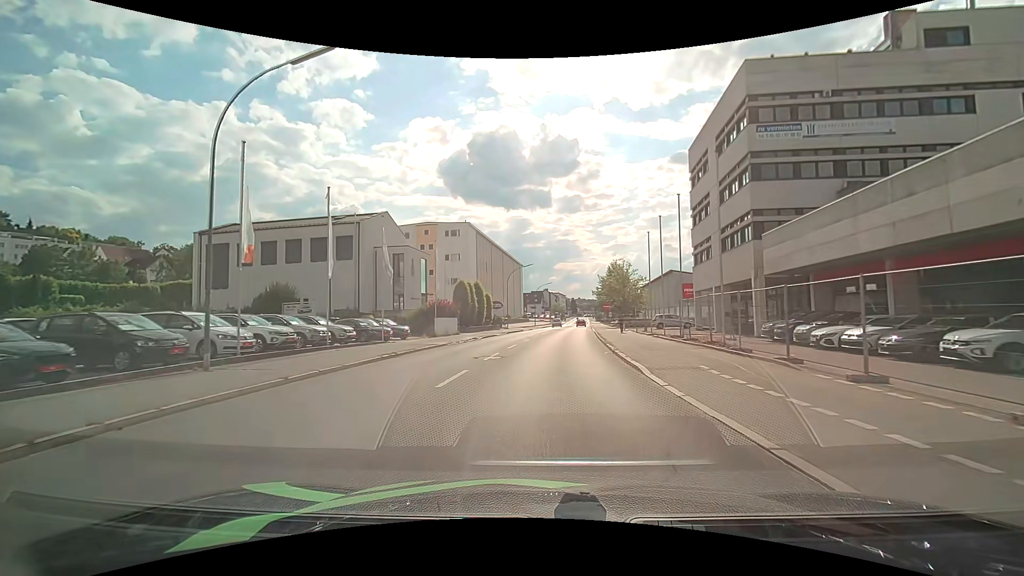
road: tertiary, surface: asphalt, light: Day
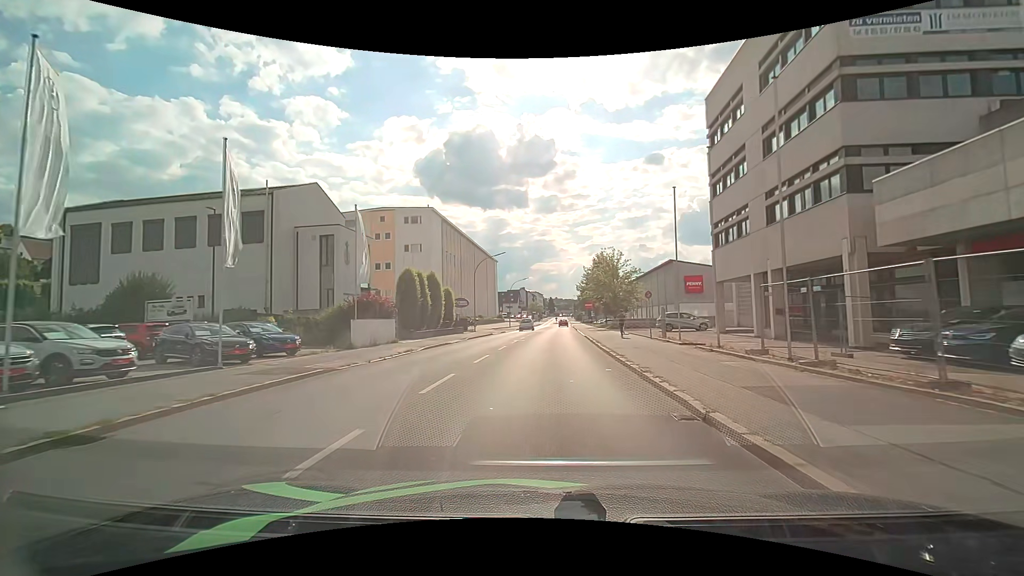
(+0.2, +12.6) m; +2°
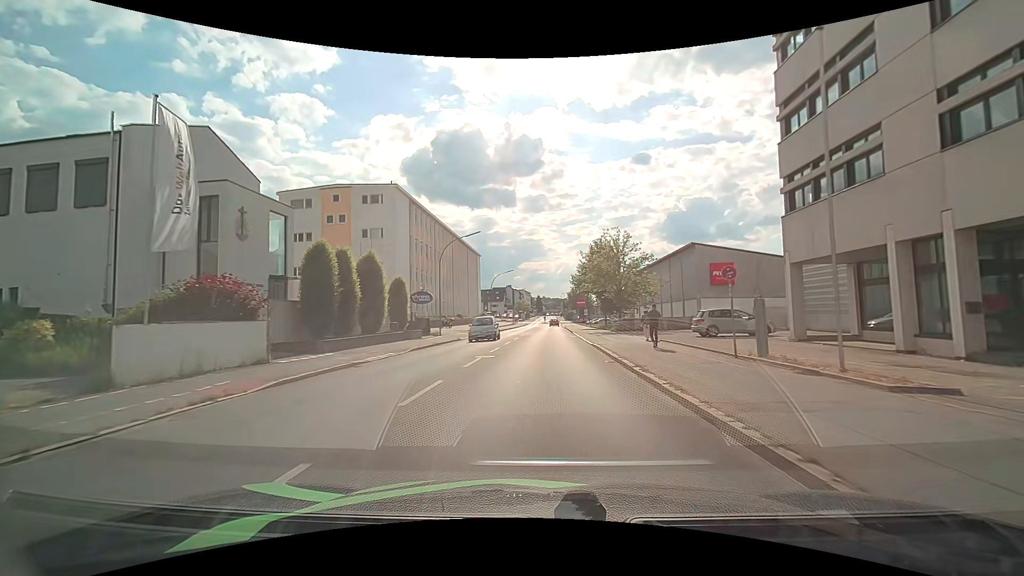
(+0.3, +13.3) m; +2°
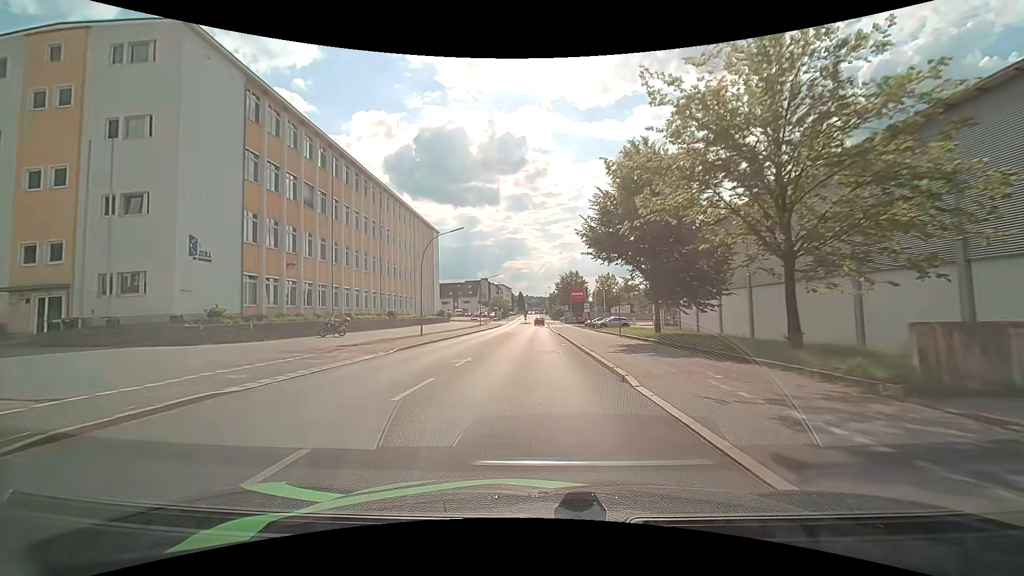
(+1.0, +36.1) m; +2°
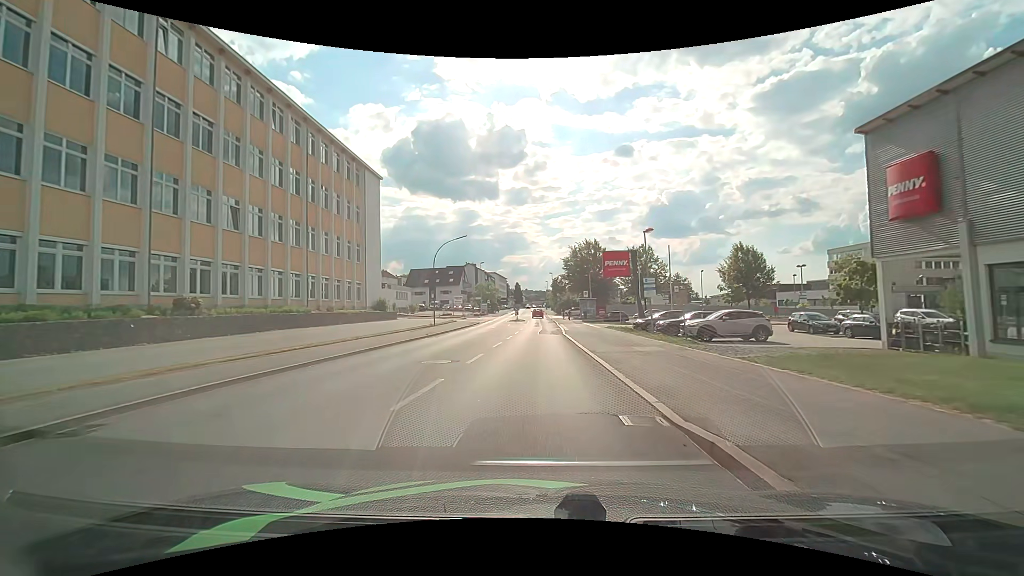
(0.0, +37.9) m; 0°
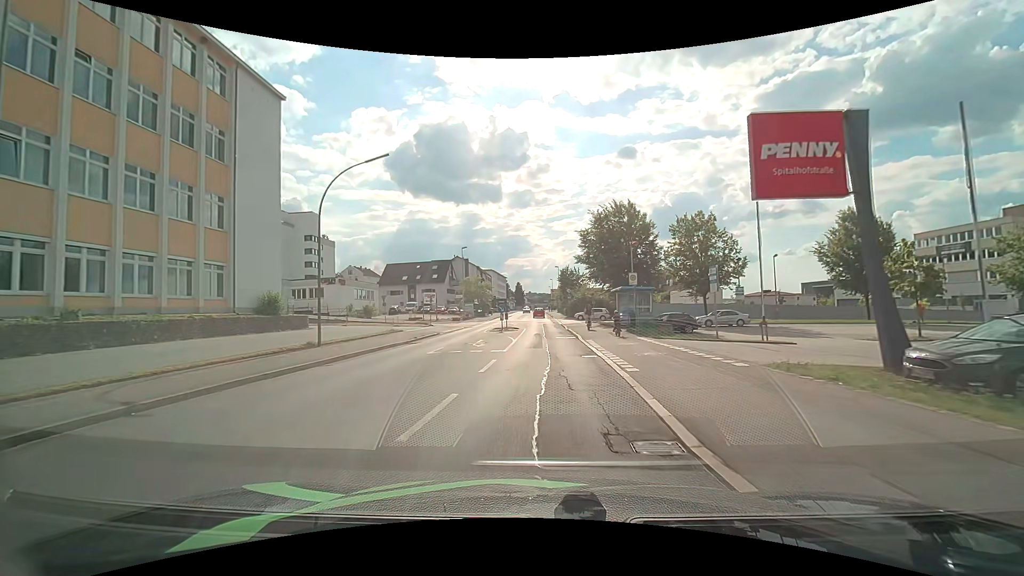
(0.0, +25.9) m; 0°
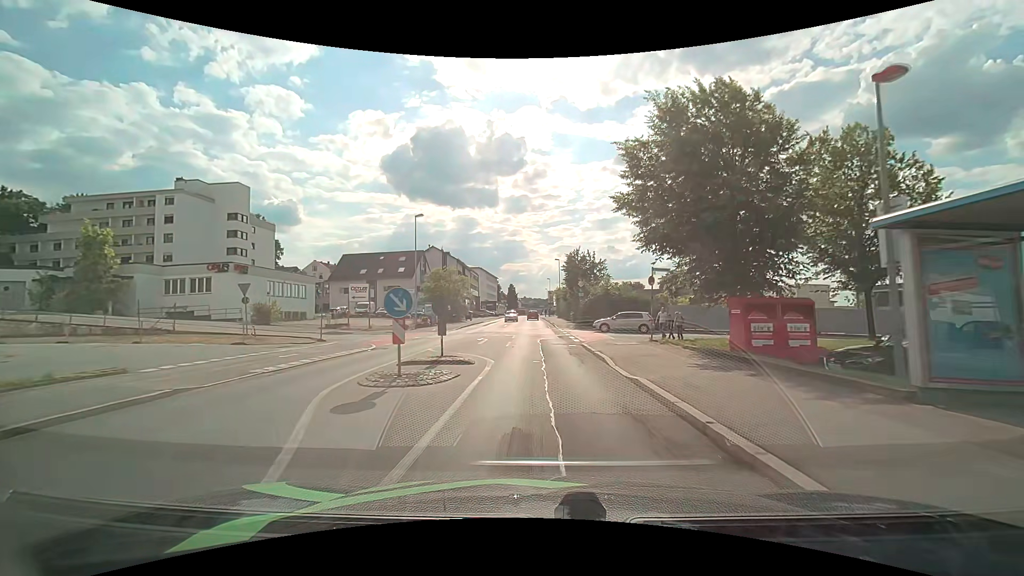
(0.0, +25.0) m; 0°
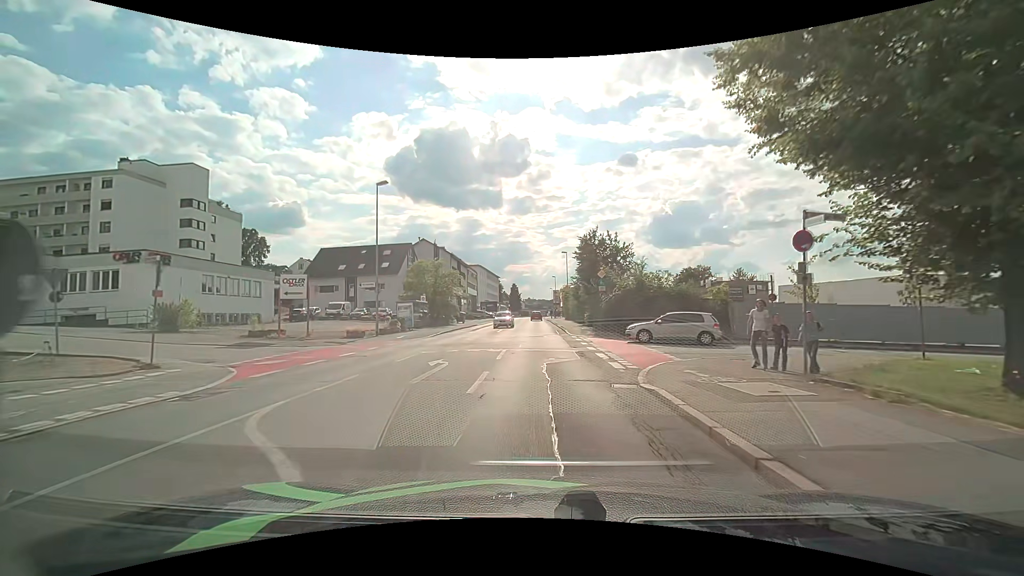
(0.0, +11.8) m; 0°
(0, +10) (0, +20) (0, +30) (0, +40) (0, +50) (0, +60) (0, +70) (0, +80) (0, +90) (0, +100) m
